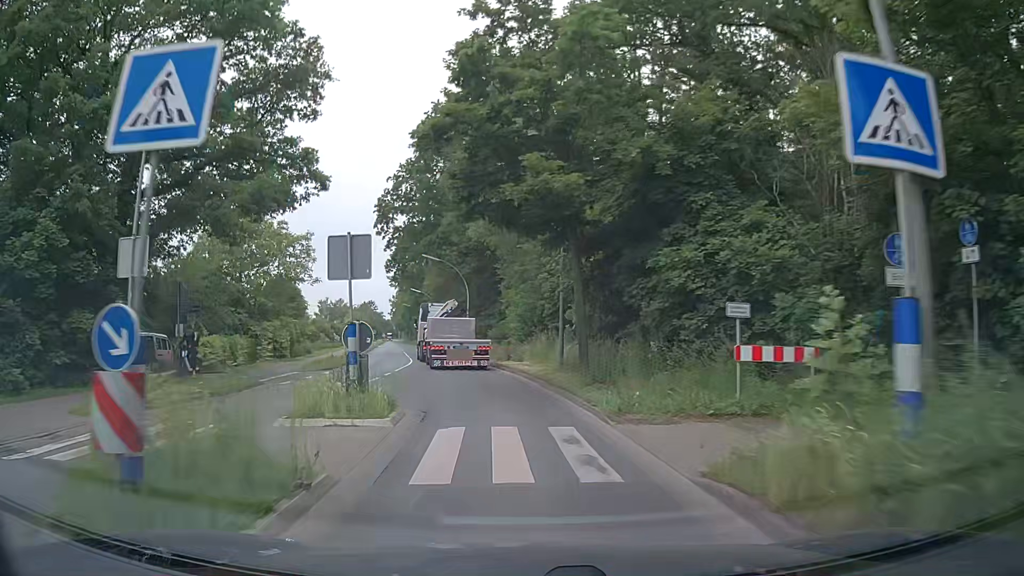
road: secondary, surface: asphalt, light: Day
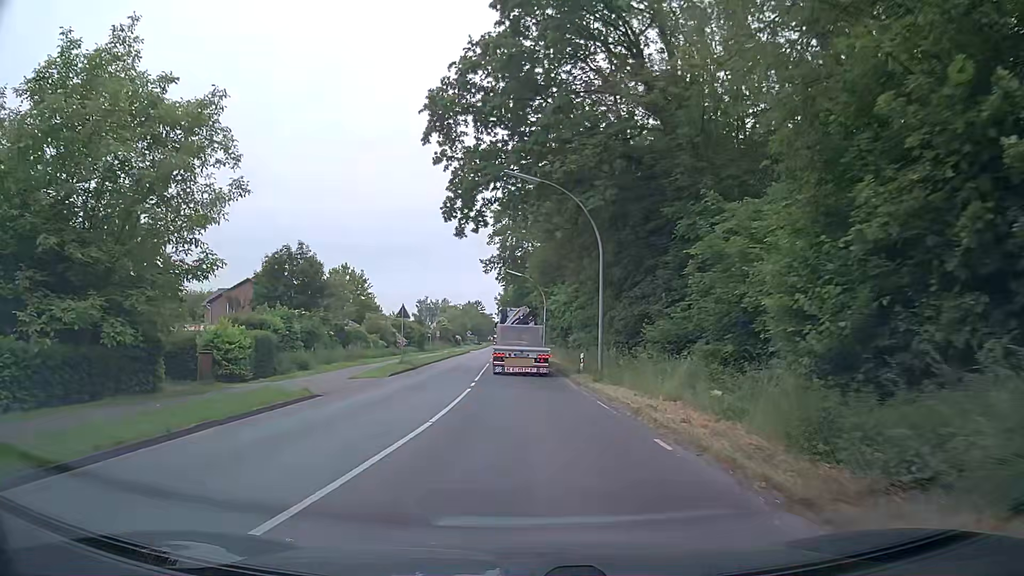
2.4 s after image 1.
(-2.7, +28.0) m; -10°
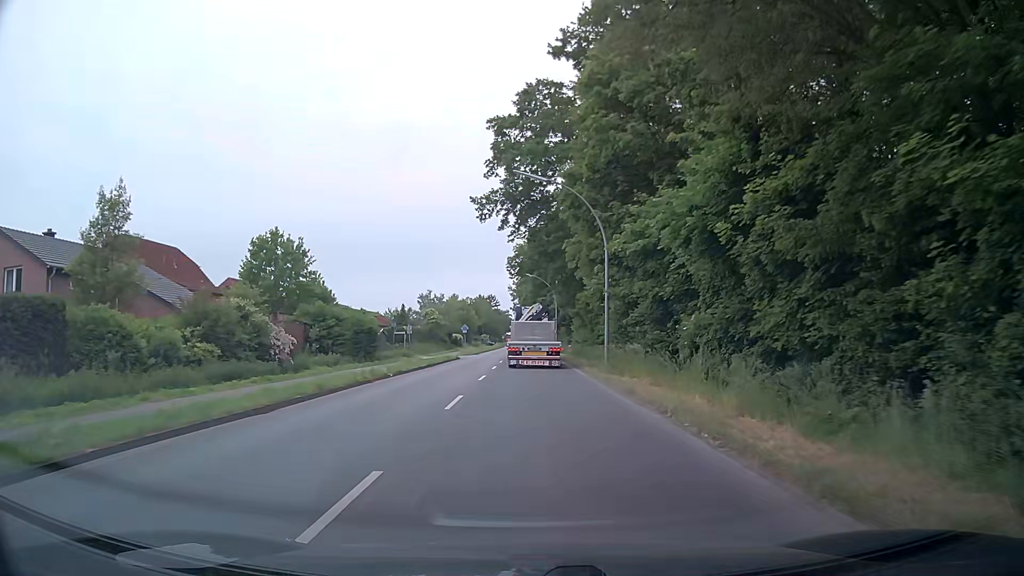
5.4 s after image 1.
(-0.3, +37.2) m; -1°
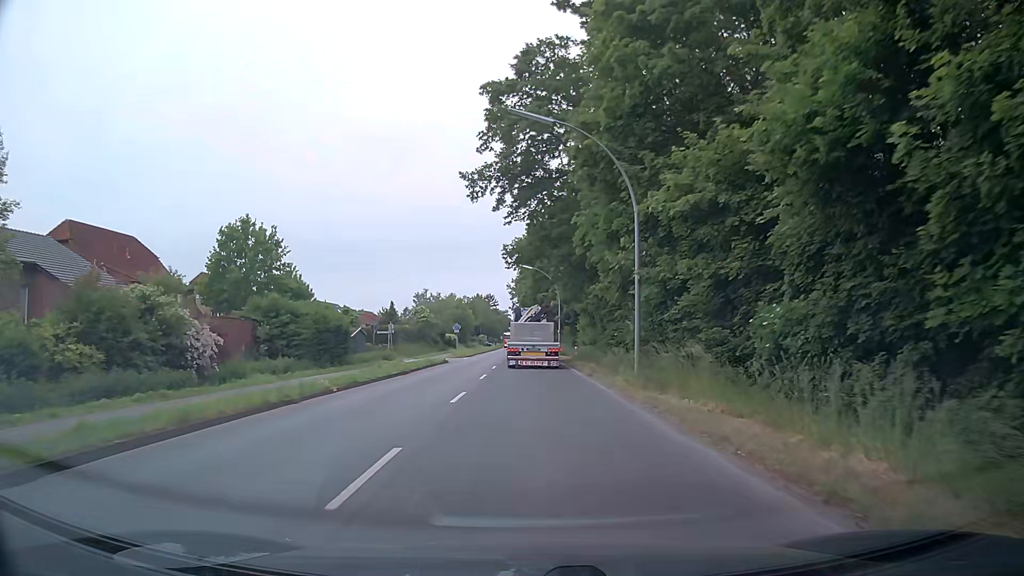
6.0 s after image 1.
(0.0, +7.7) m; +1°
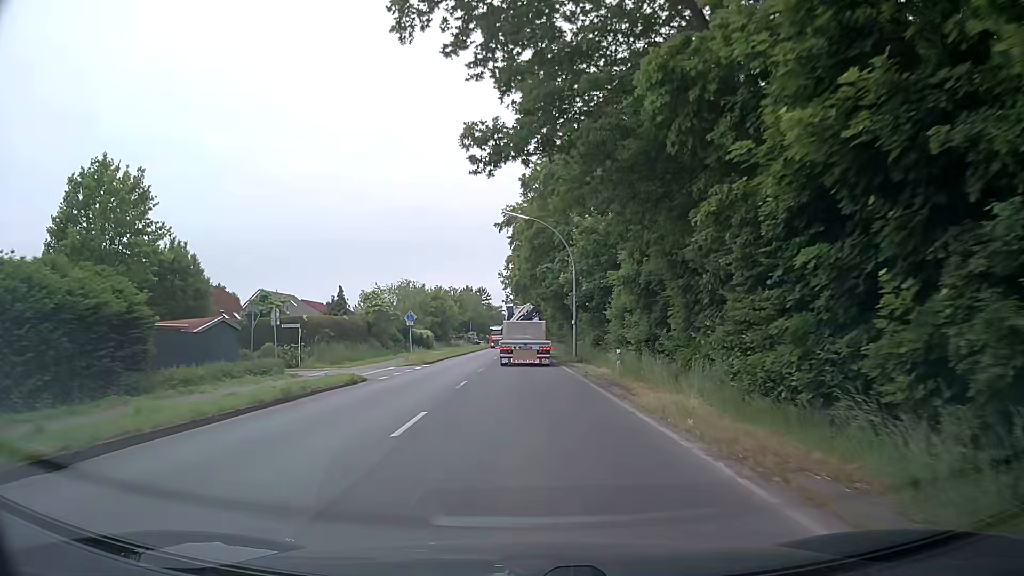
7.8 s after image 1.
(0.0, +23.4) m; 0°
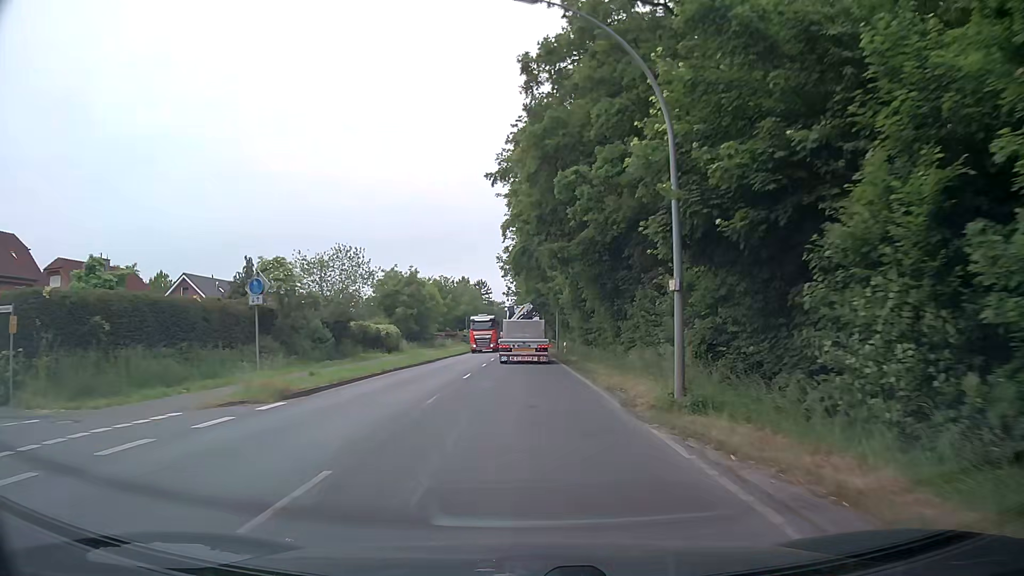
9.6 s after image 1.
(0.0, +24.0) m; 0°
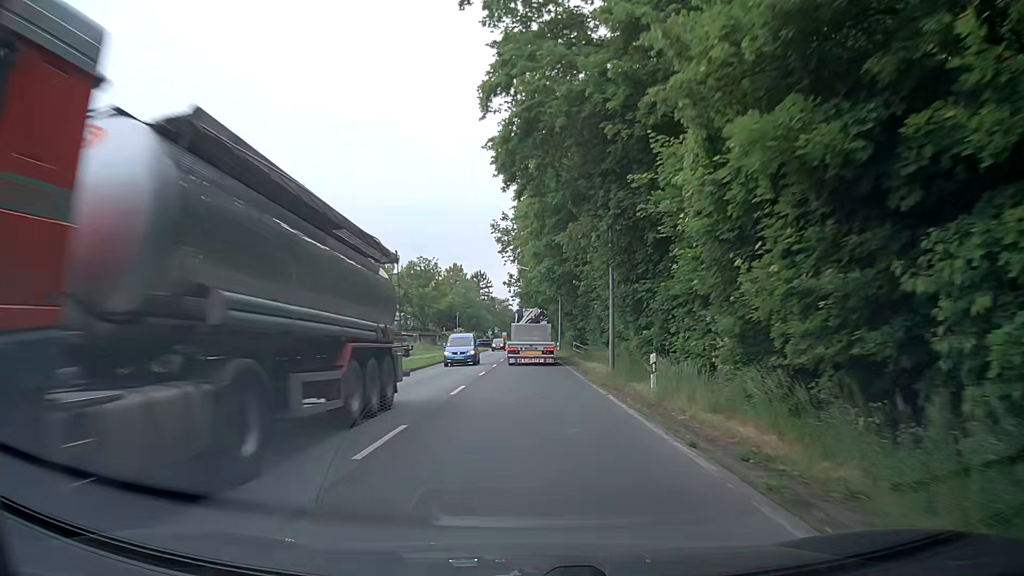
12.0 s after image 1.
(-0.5, +32.7) m; -1°
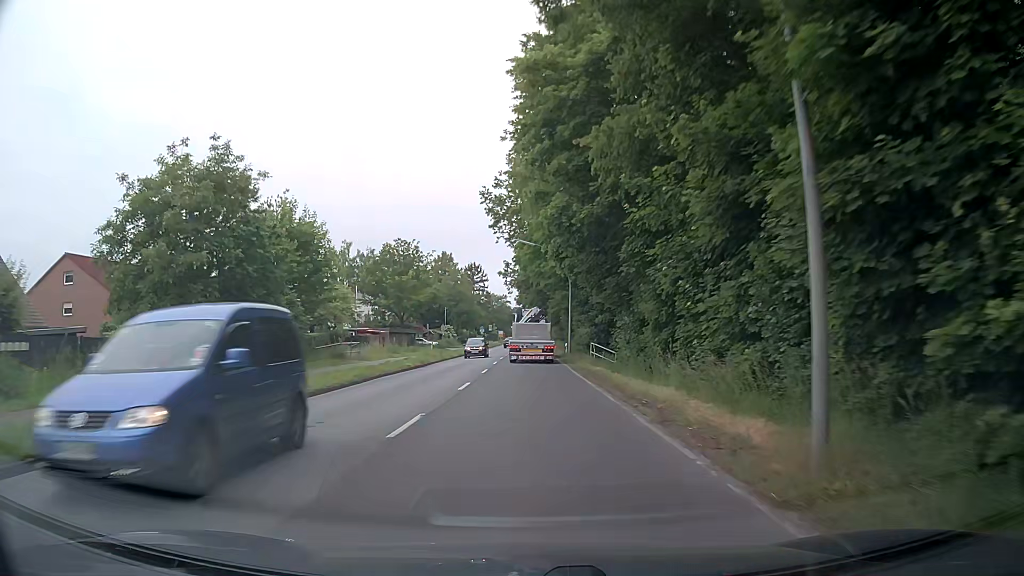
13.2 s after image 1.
(0.0, +16.6) m; 0°
(0, +10) (0, +20) (0, +30) (0, +40) (0, +50) (0, +60) (+1, +70) (+1, +80) (+1, +90) (+1, +100) m
